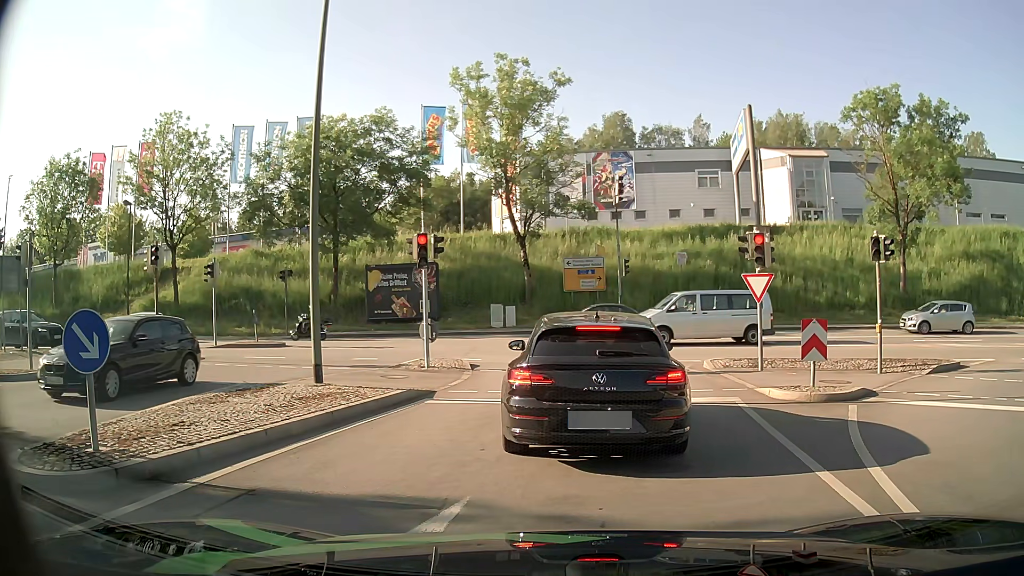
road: primary_link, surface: asphalt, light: Day
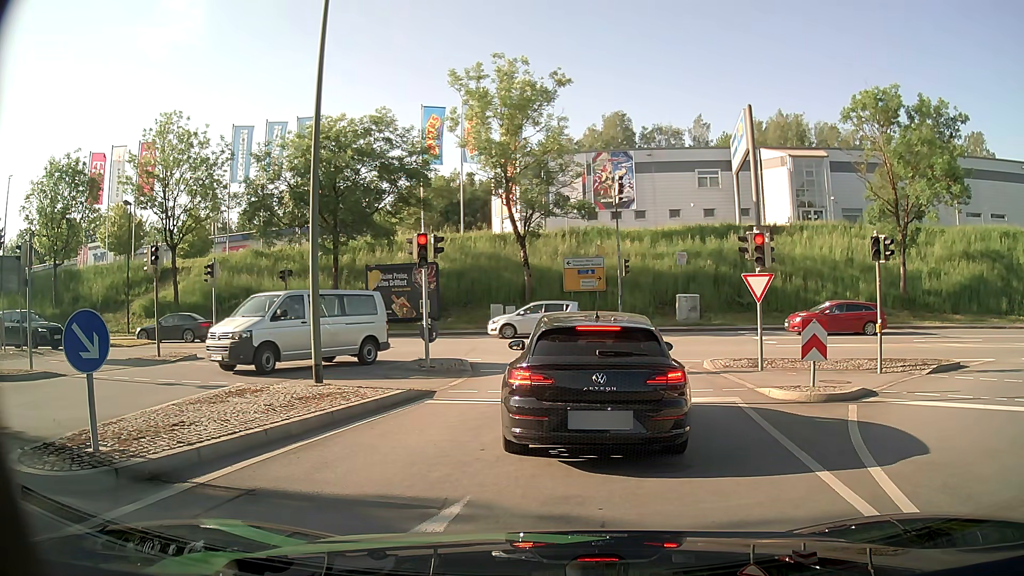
(0.0, 0.0) m; 0°
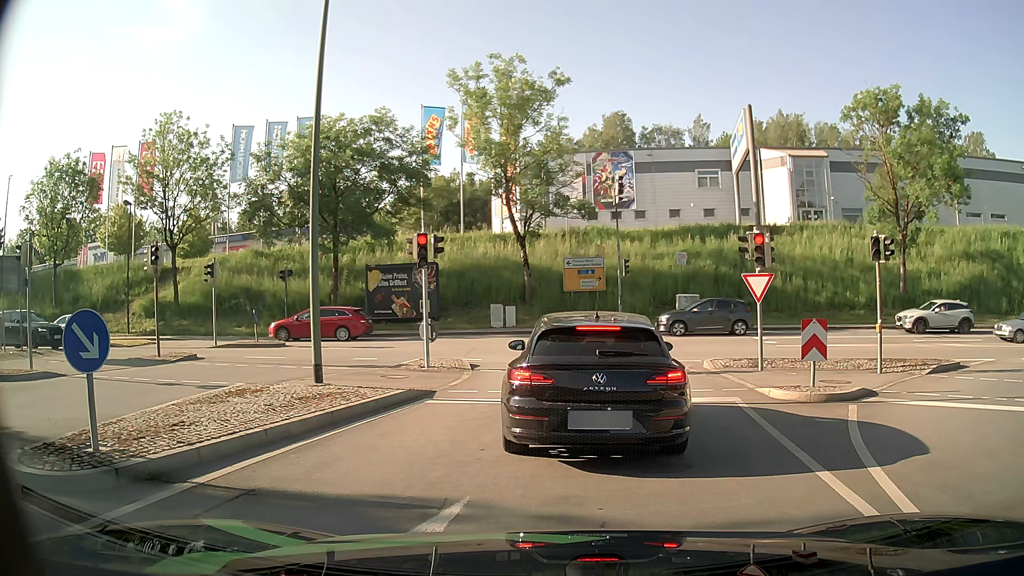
(0.0, 0.0) m; 0°
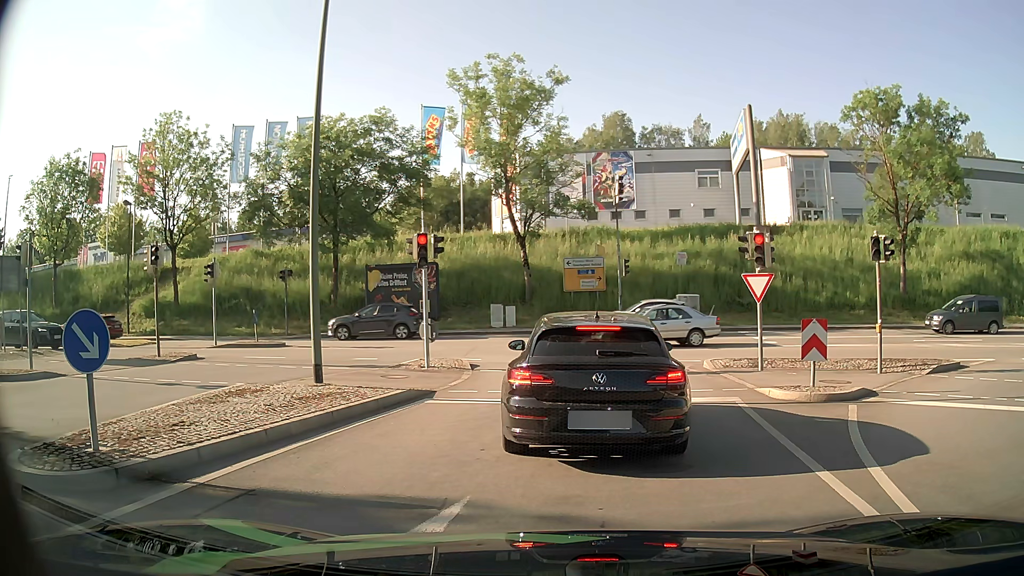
(0.0, 0.0) m; 0°
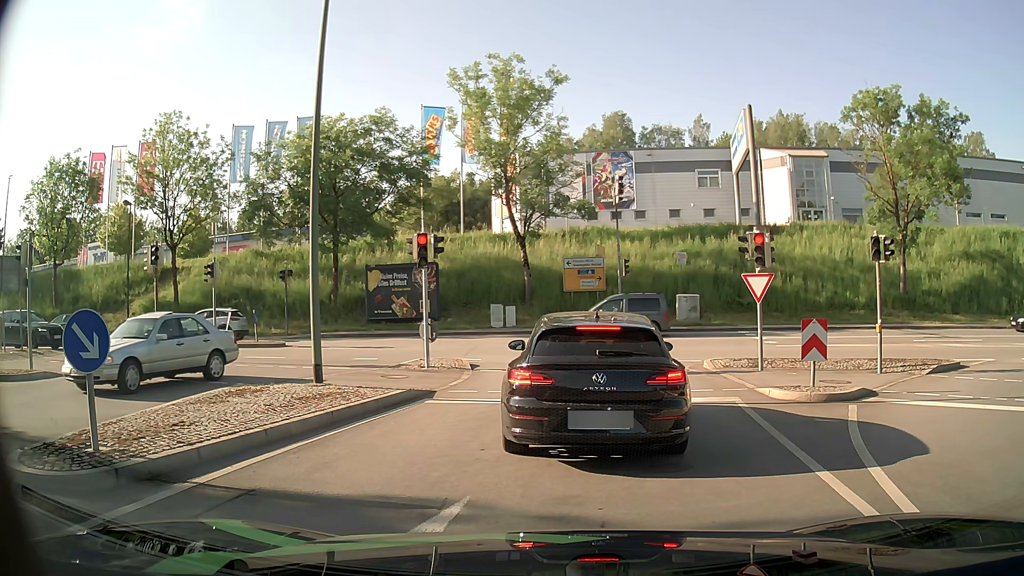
(0.0, 0.0) m; 0°
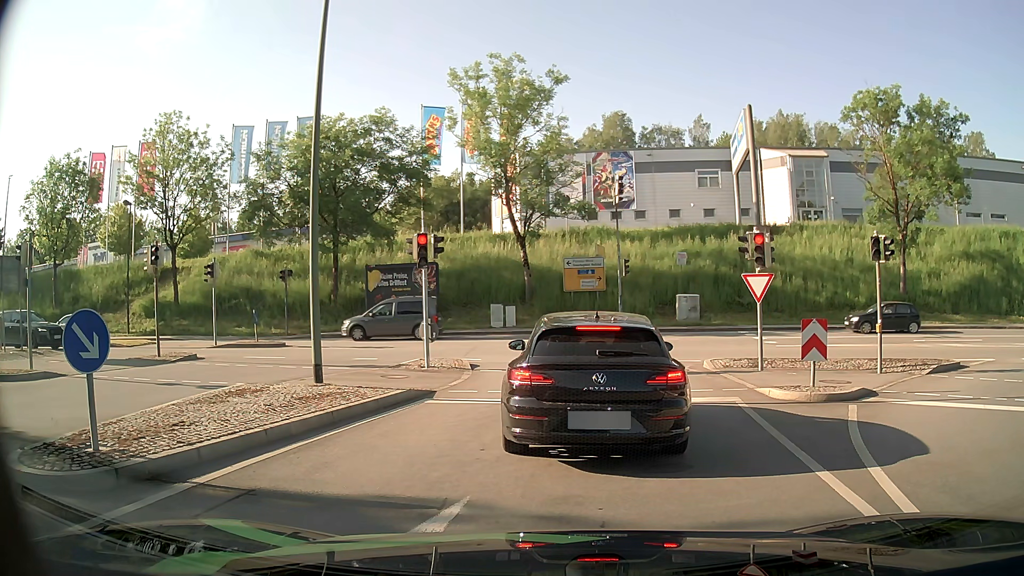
(0.0, 0.0) m; 0°
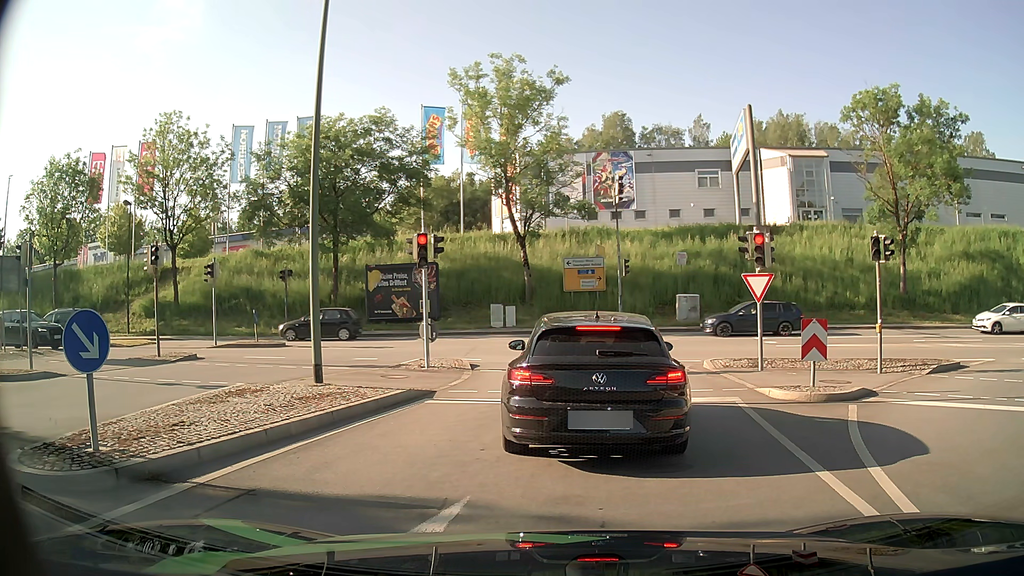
(0.0, 0.0) m; 0°
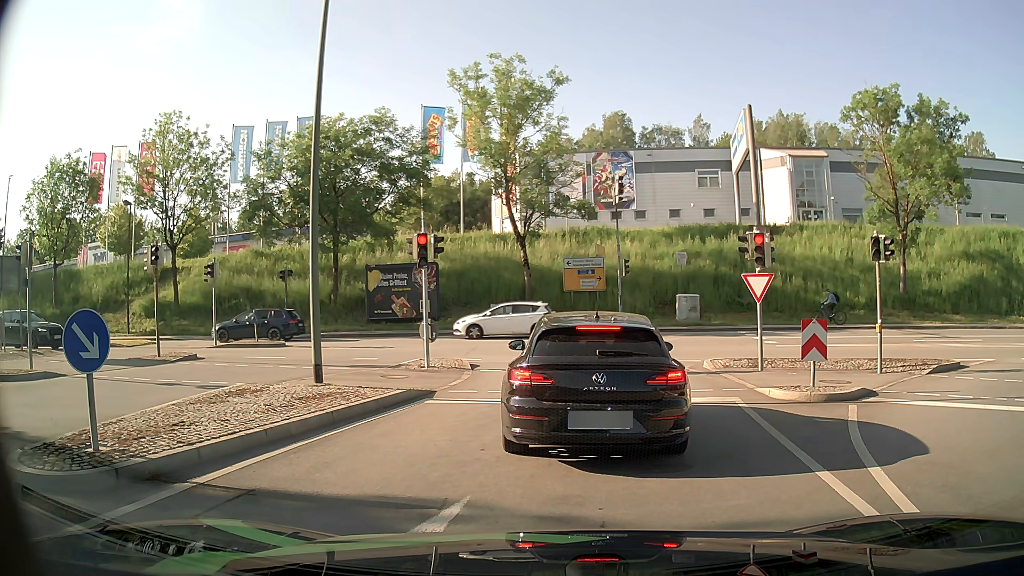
(0.0, 0.0) m; 0°
